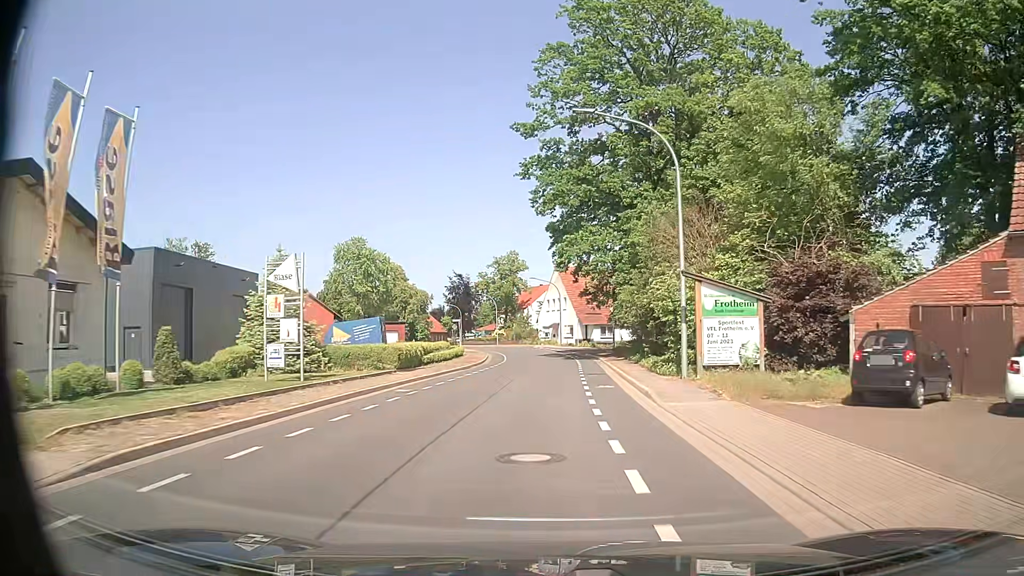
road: secondary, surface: paved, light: Day
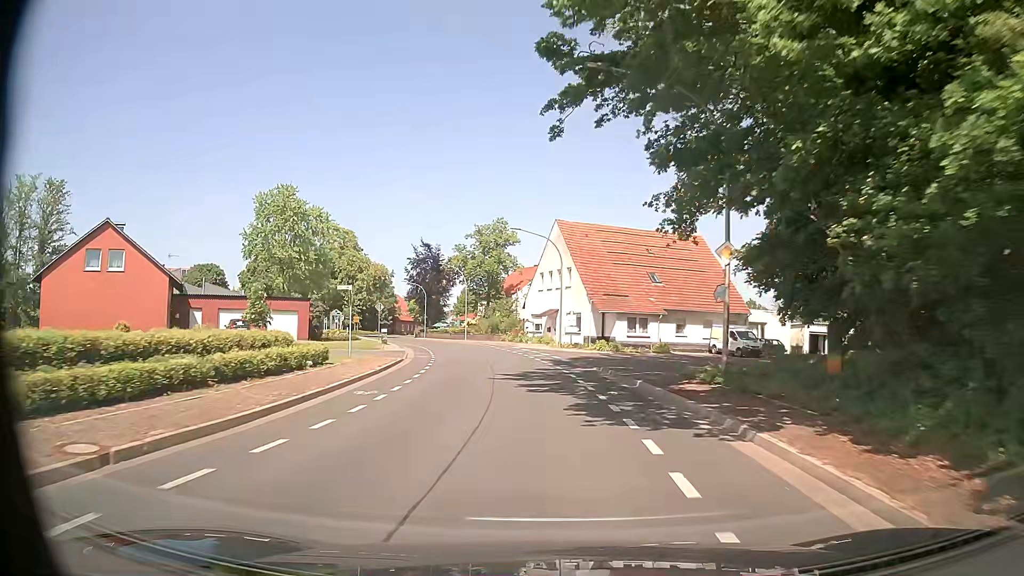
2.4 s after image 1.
(+0.3, +31.9) m; 0°
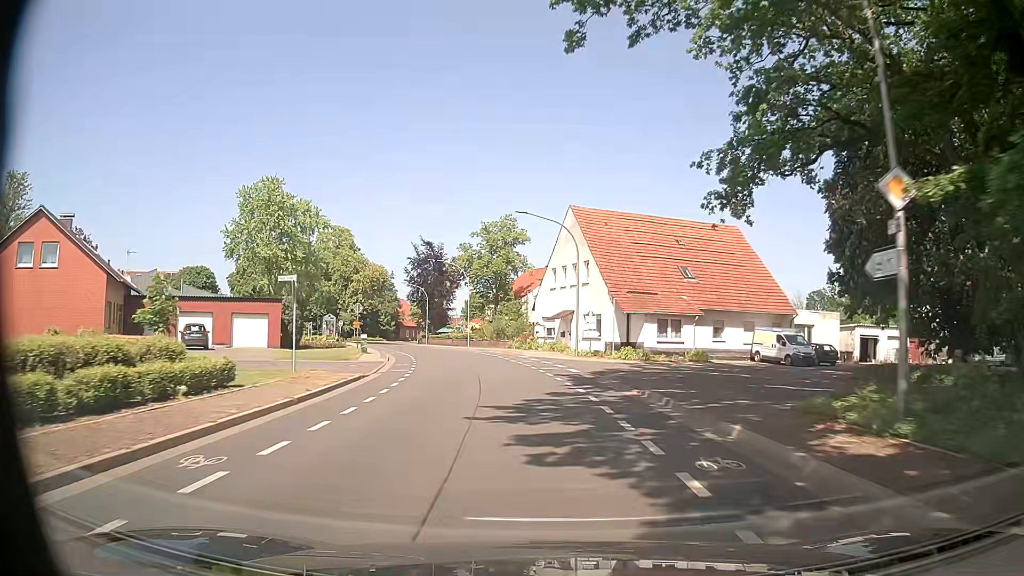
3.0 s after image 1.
(-0.1, +7.8) m; -2°
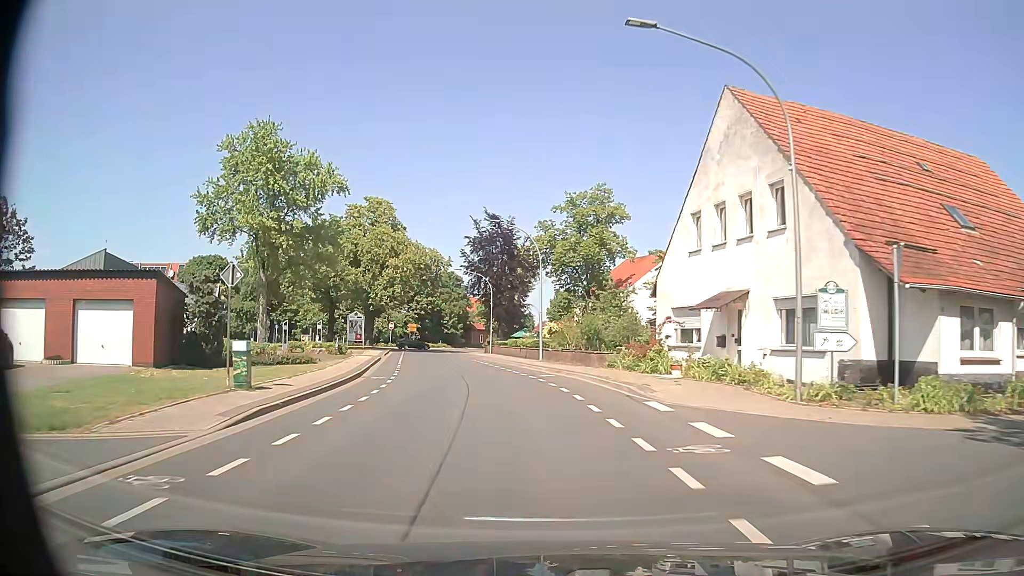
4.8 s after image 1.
(-1.1, +23.3) m; -8°
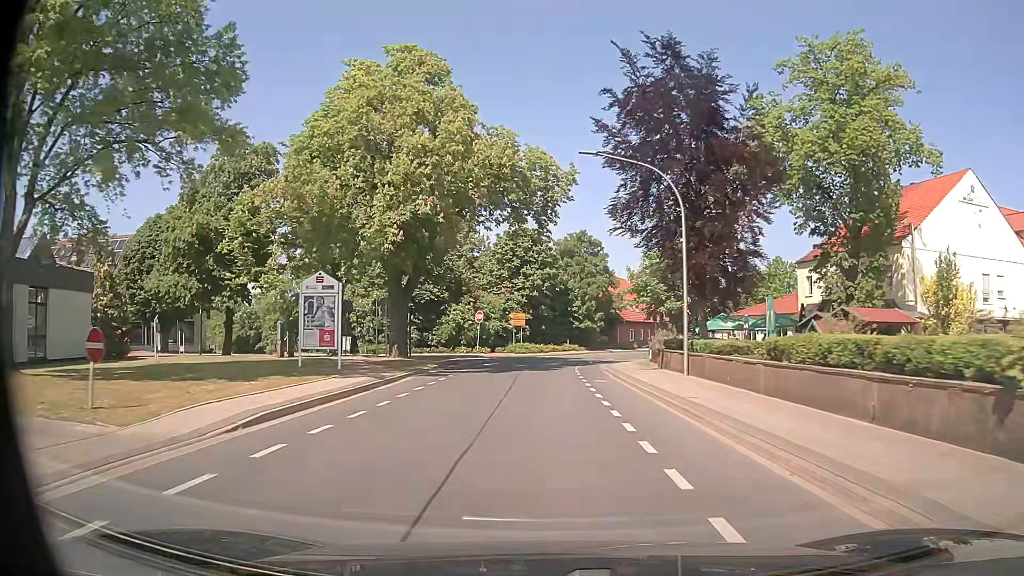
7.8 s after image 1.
(-4.5, +38.8) m; -11°
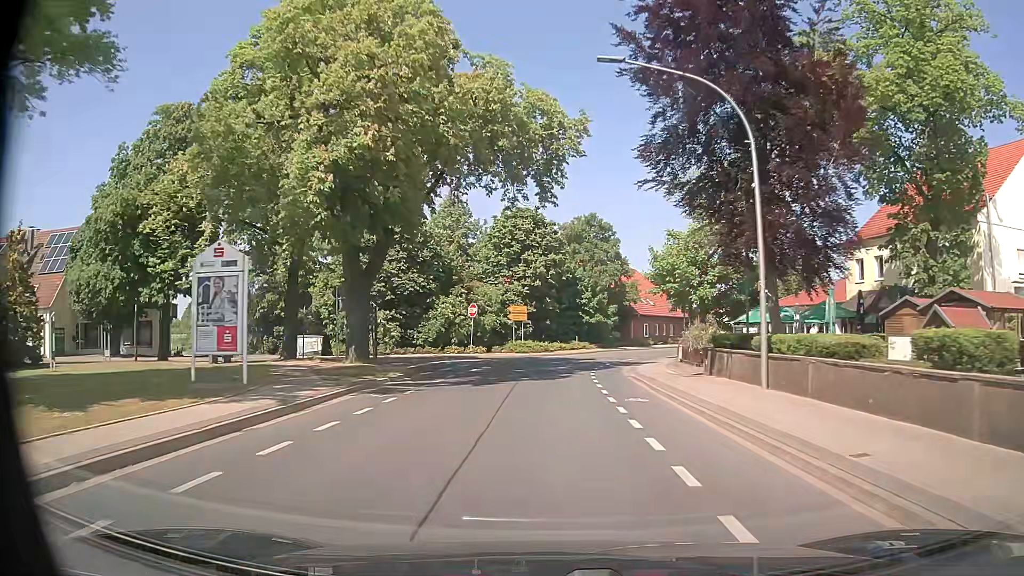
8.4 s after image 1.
(-0.1, +8.0) m; -1°
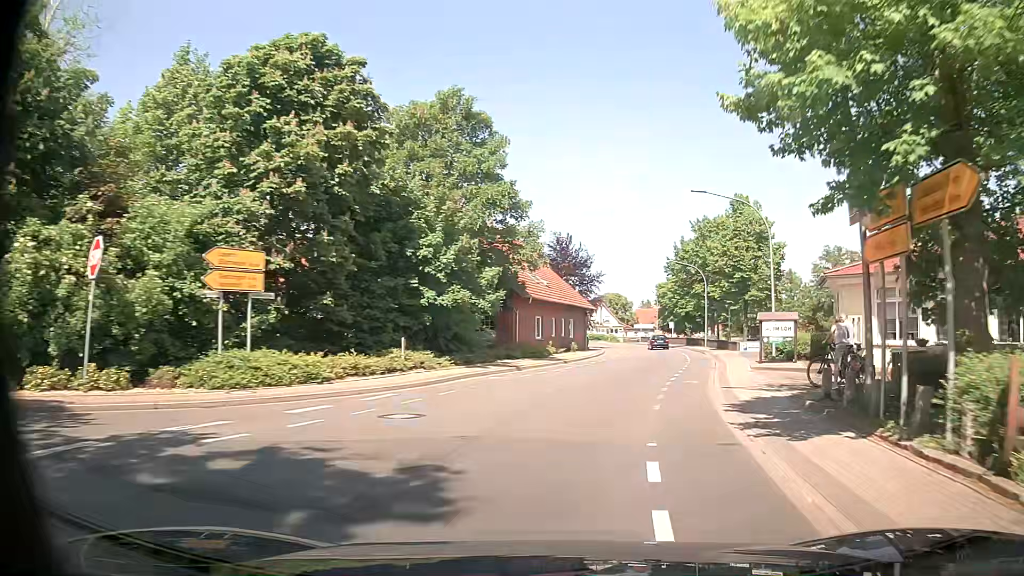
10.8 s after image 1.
(+1.9, +31.2) m; +12°
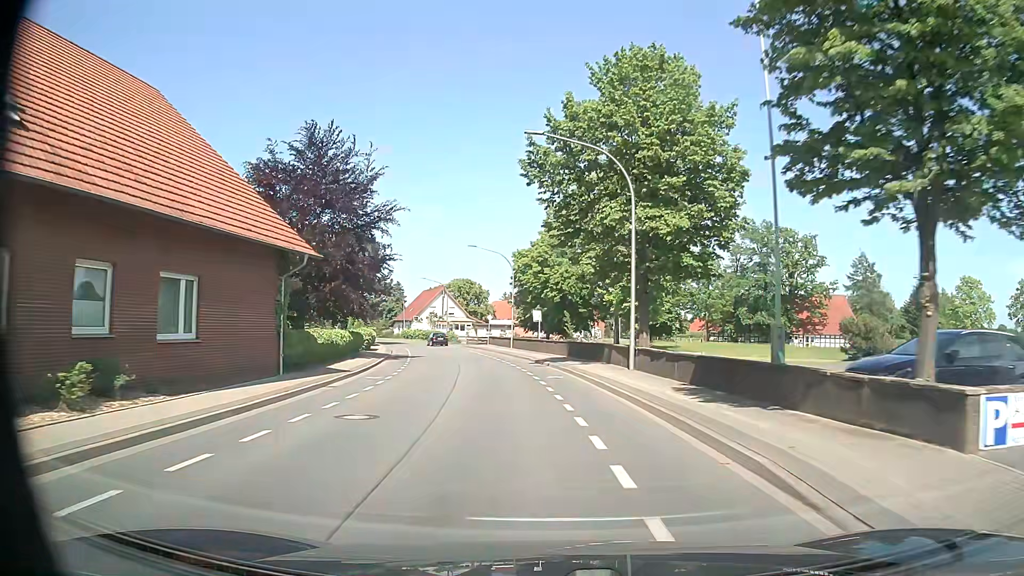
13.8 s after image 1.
(+7.0, +37.5) m; +12°
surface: asphalt
(0, +10) (-1, +20) (-2, +30) (-4, +40) (-6, +50) (-8, +59) (-11, +69) (-14, +78) (-18, +88) (-22, +97) m
